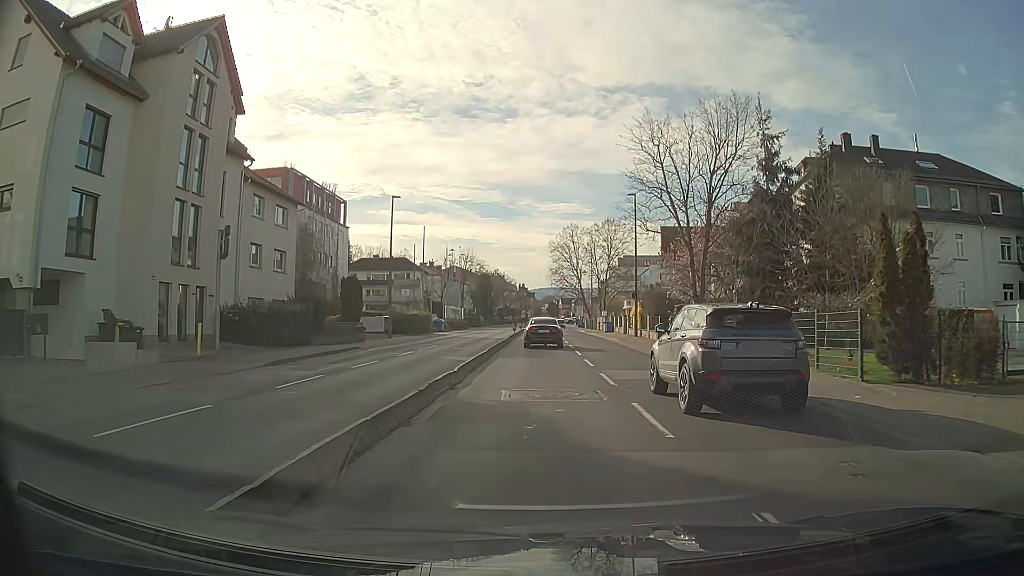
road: tertiary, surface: asphalt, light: Day
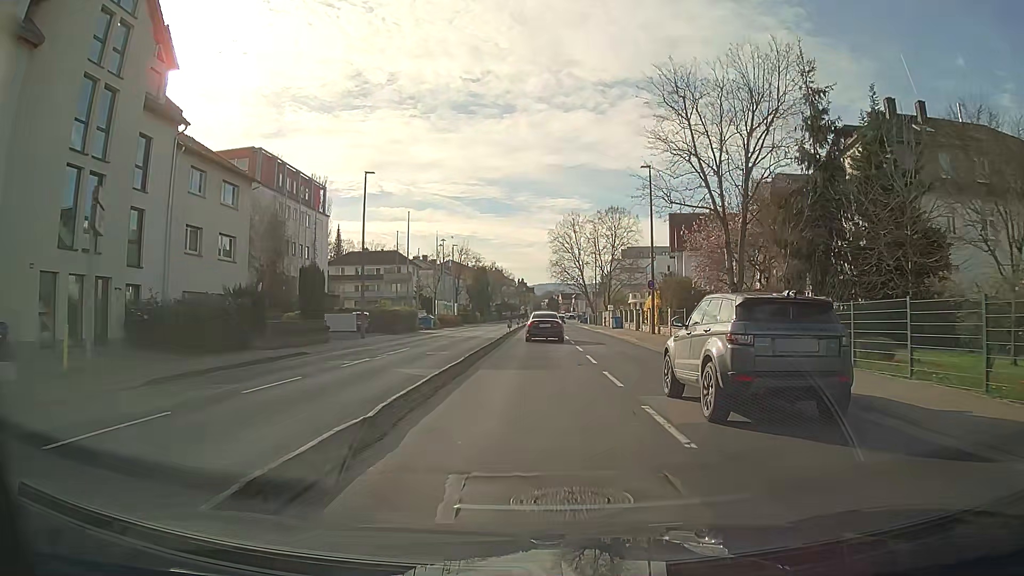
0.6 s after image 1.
(+0.1, +7.3) m; +1°
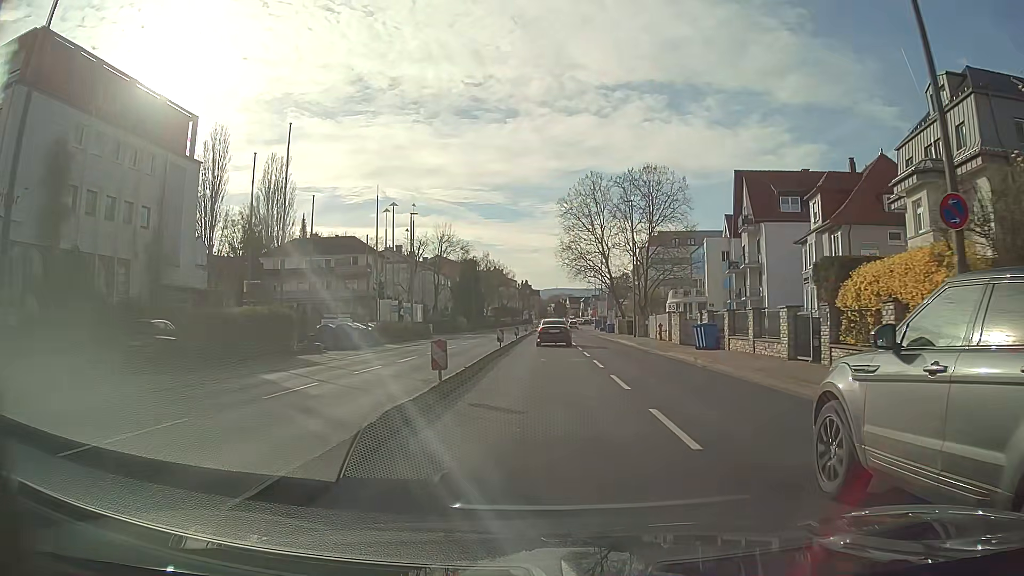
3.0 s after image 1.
(-0.1, +29.8) m; 0°
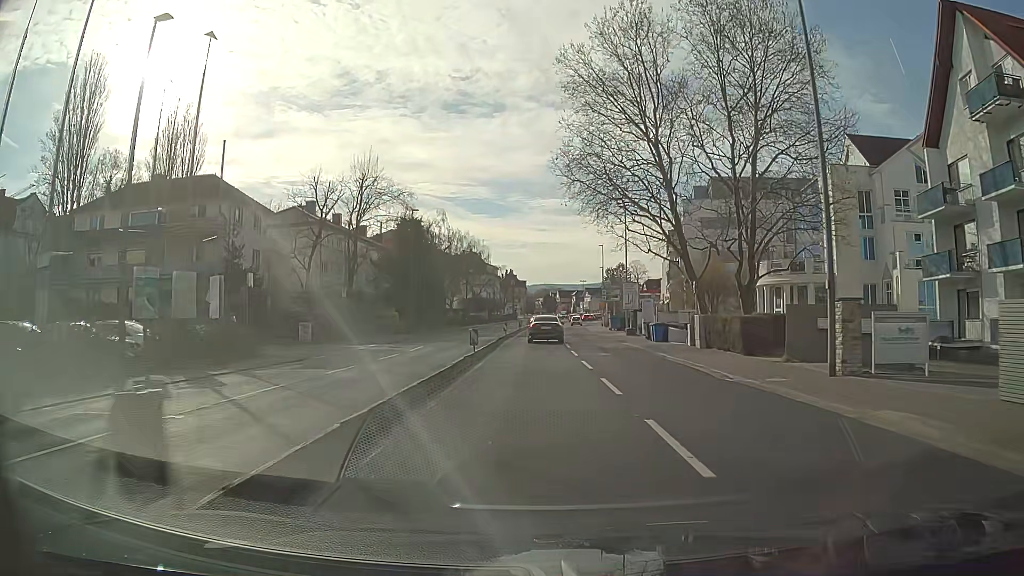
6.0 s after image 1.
(+0.1, +37.2) m; +1°
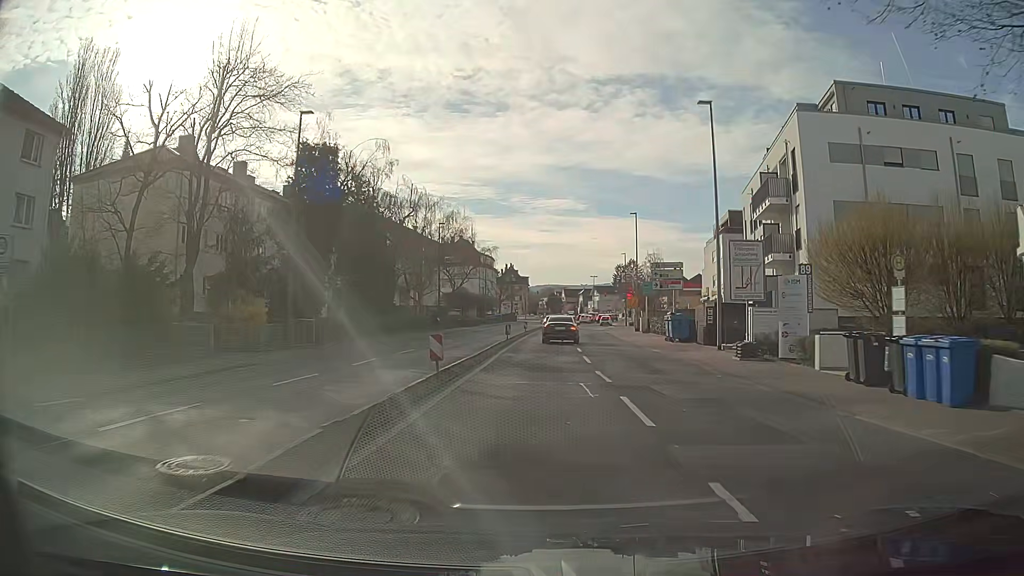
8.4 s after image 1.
(-0.1, +27.7) m; -1°
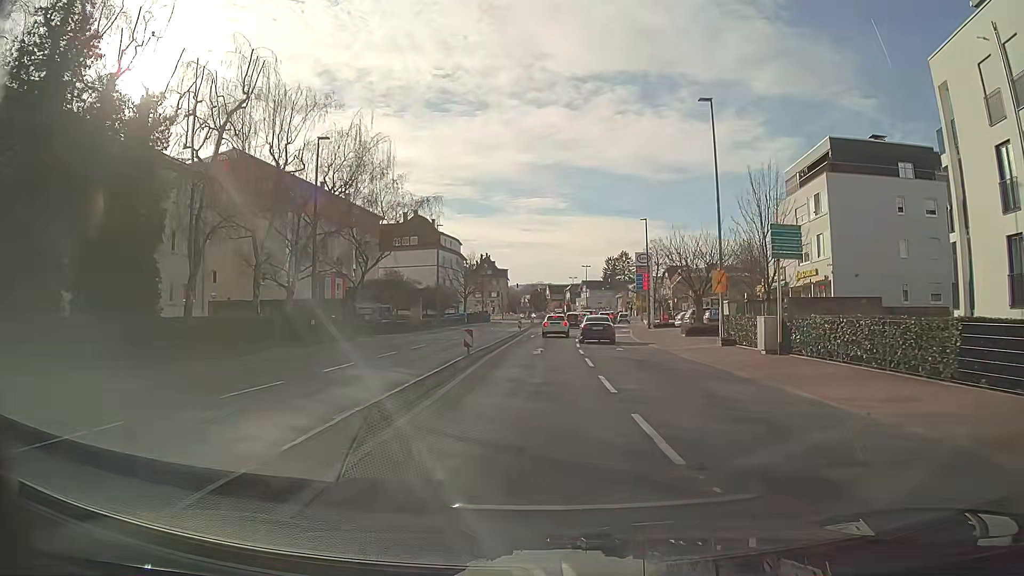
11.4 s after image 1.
(+0.5, +32.1) m; +2°
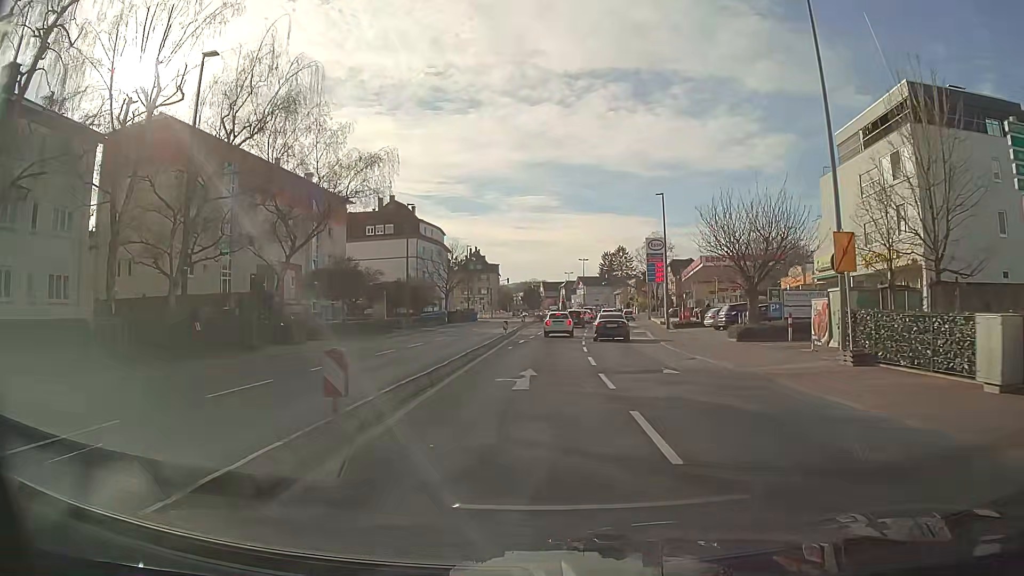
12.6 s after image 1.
(+0.1, +12.0) m; +1°
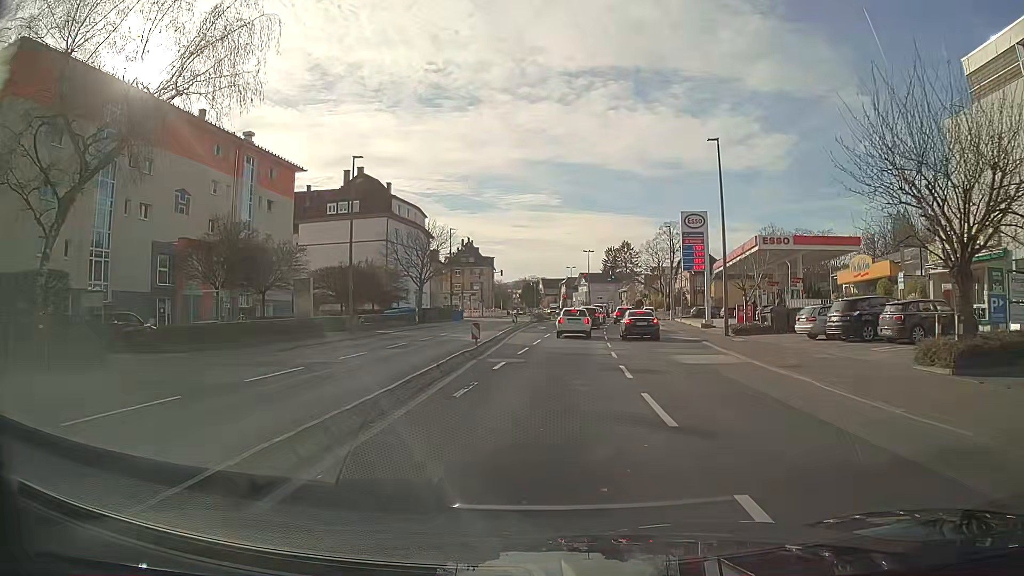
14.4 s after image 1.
(0.0, +16.2) m; 0°
